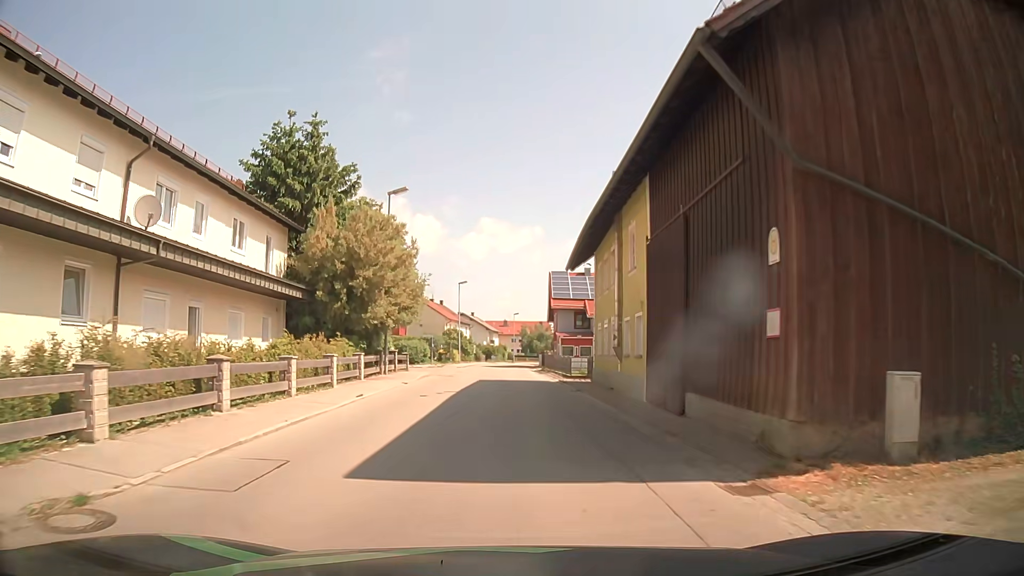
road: tertiary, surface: asphalt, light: Day
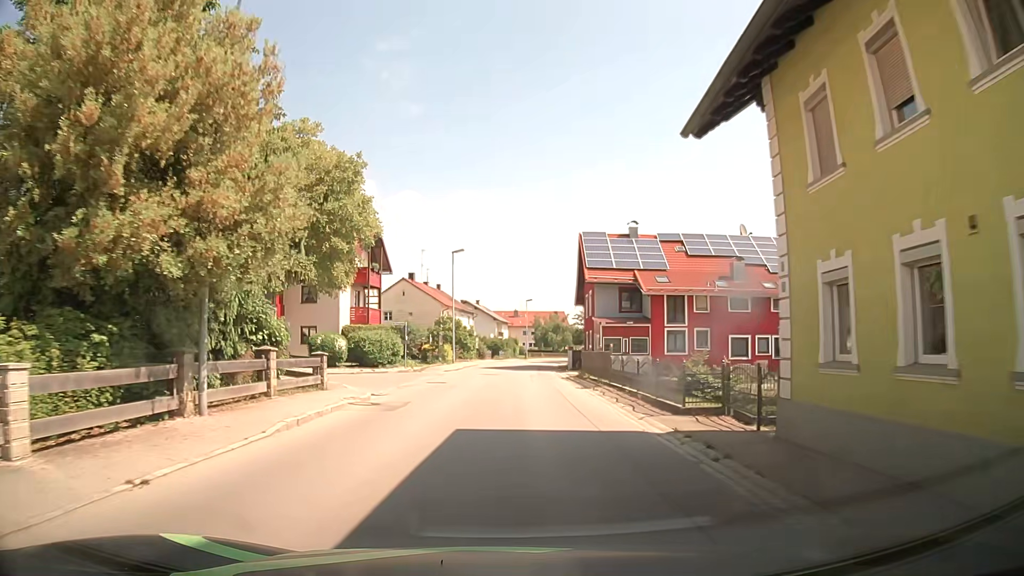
(0.0, +19.1) m; 0°
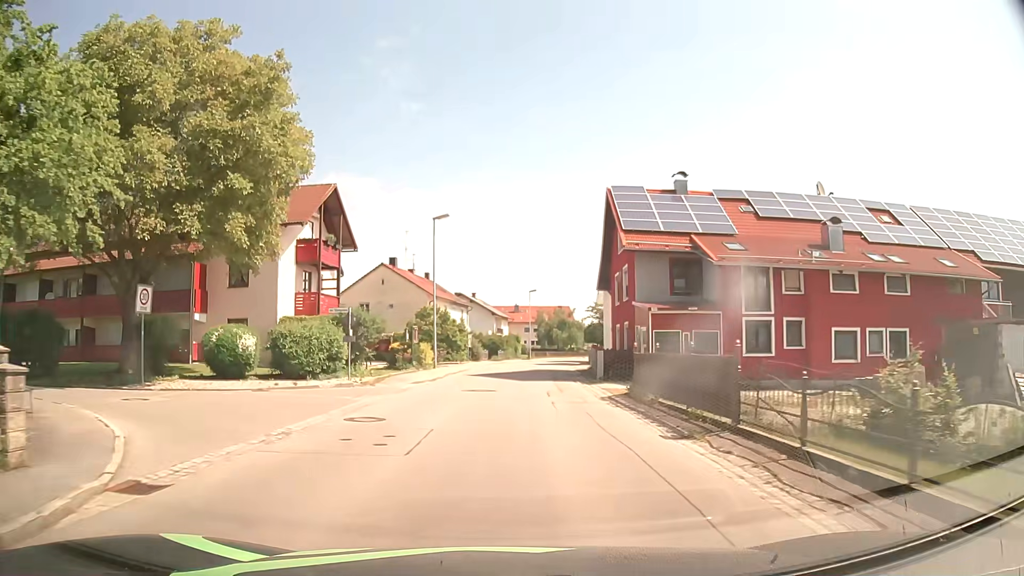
(0.0, +12.8) m; 0°
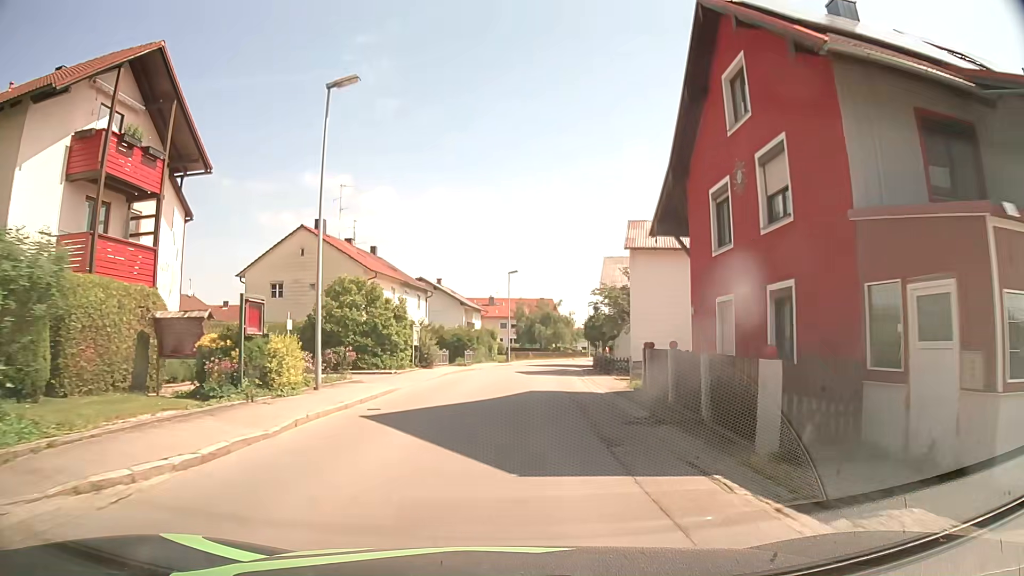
(+0.2, +19.3) m; +2°
(0, +10) (+1, +20) (+1, +30) (+2, +40) (+3, +50) (+5, +60) (+7, +69) (+10, +79) (+13, +88) (+17, +98) m
